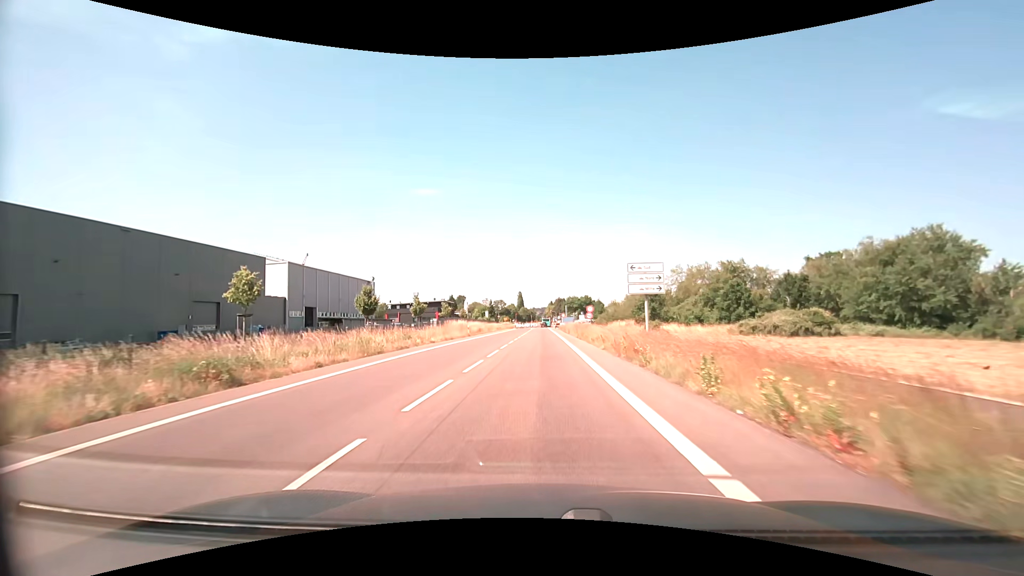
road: secondary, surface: asphalt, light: Day
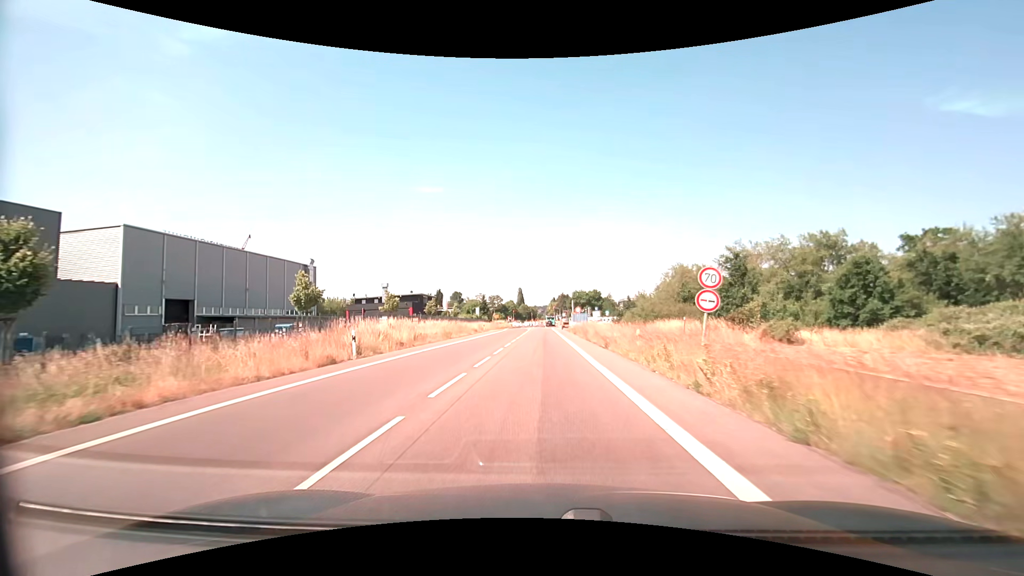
(0.0, +32.8) m; 0°
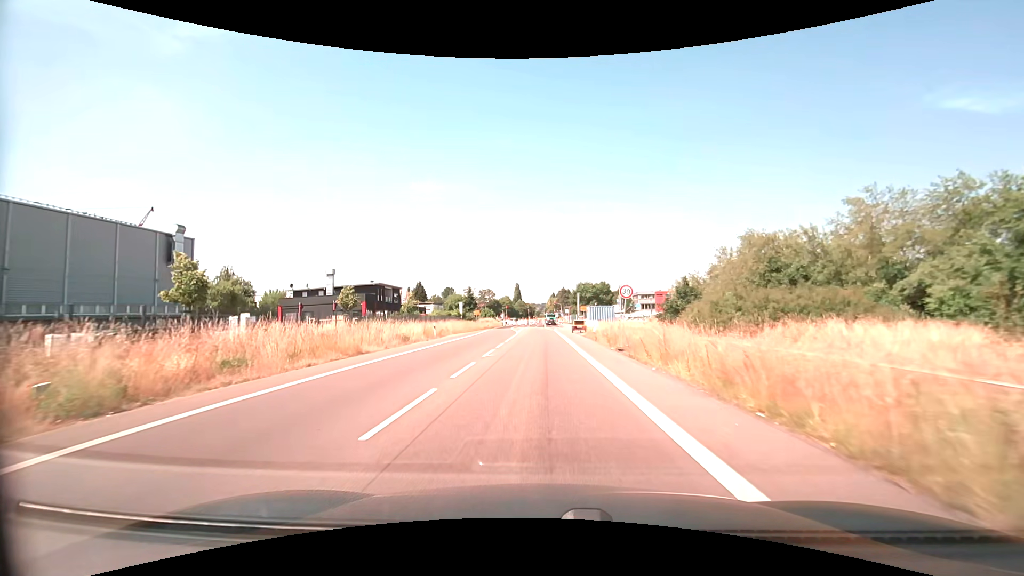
(+0.1, +31.5) m; 0°
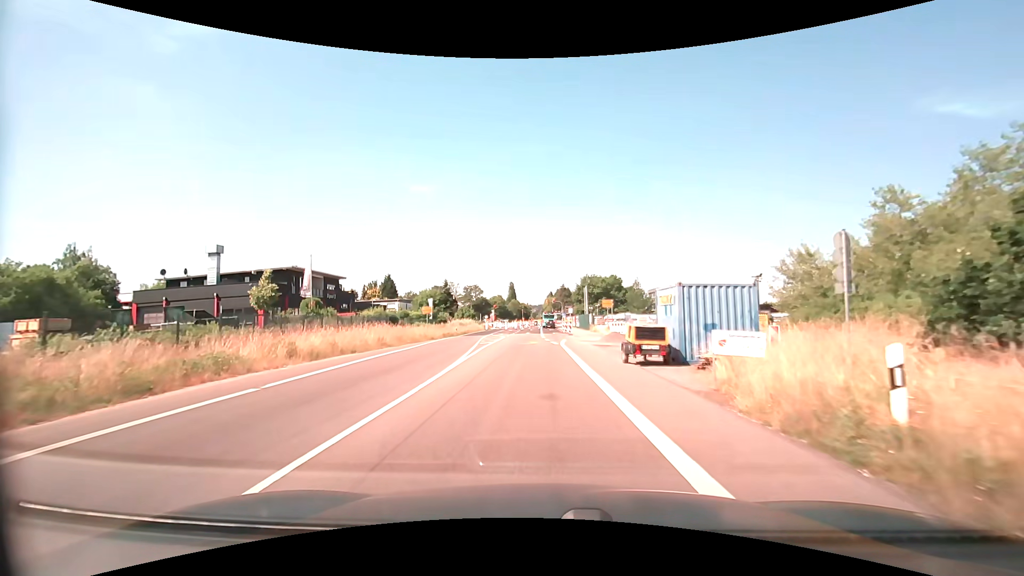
(0.0, +32.3) m; 0°
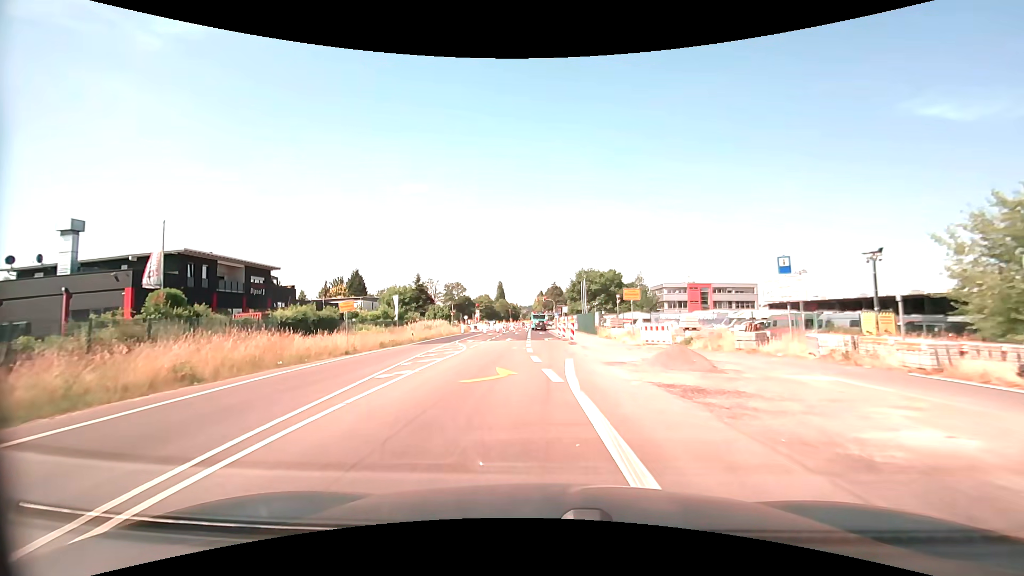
(+0.1, +17.5) m; +1°
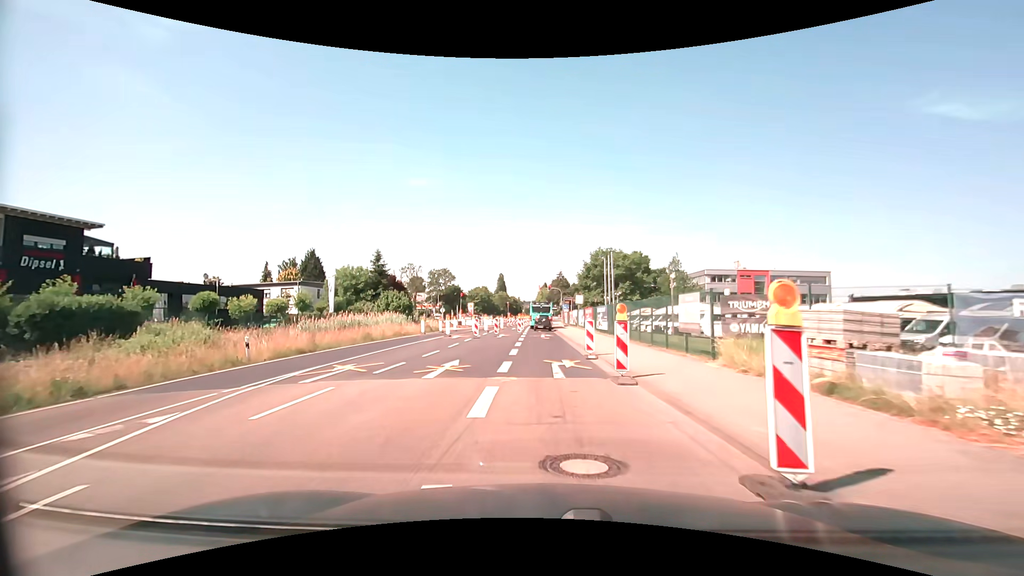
(+0.1, +26.9) m; 0°
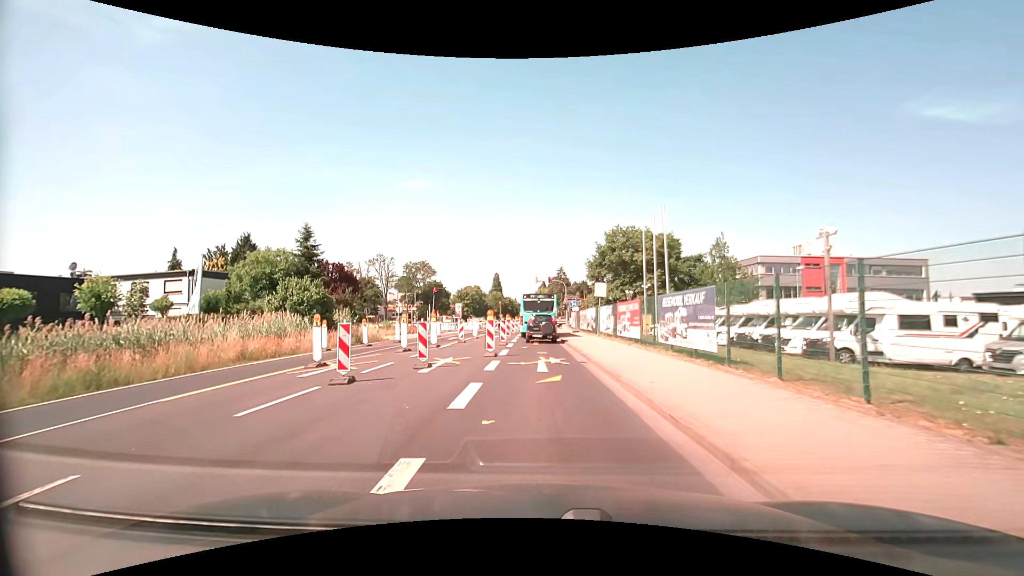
(0.0, +22.1) m; +1°
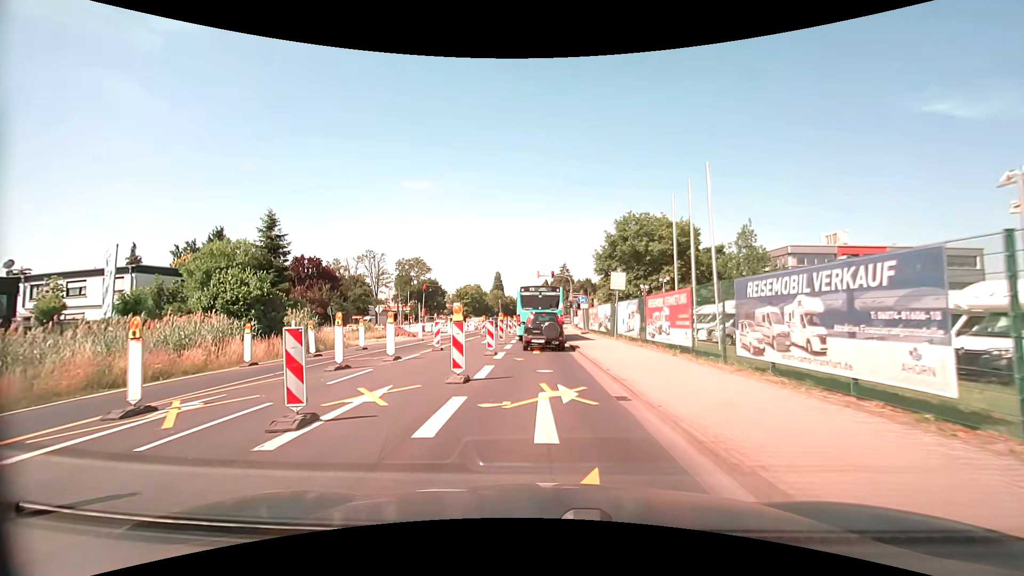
(0.0, +7.4) m; 0°
